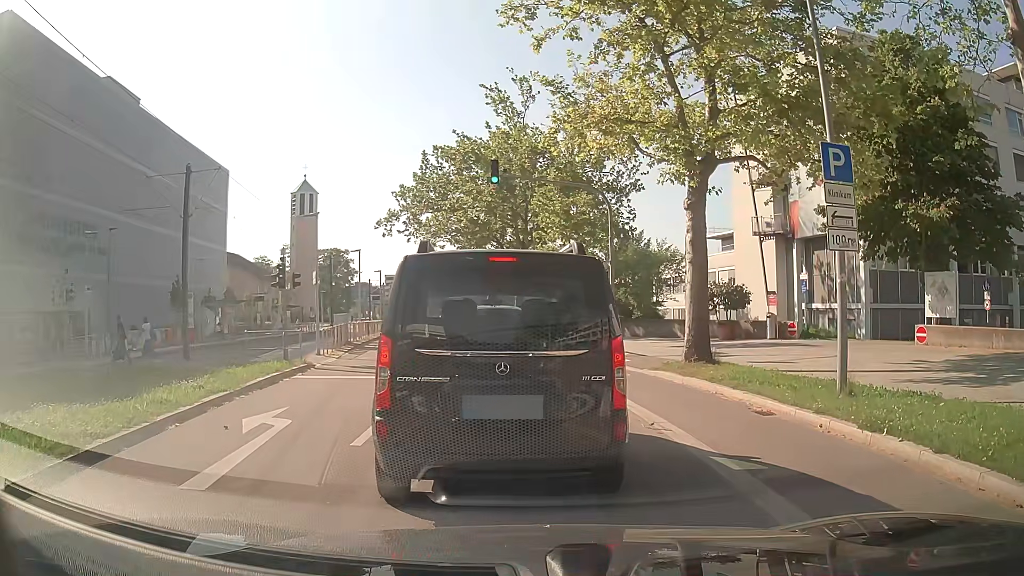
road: secondary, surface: asphalt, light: Day
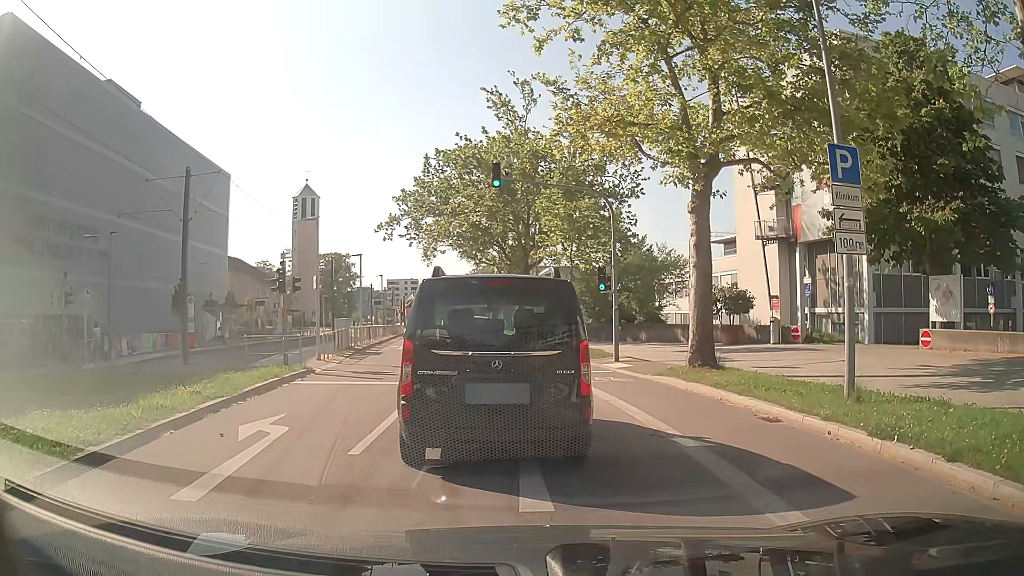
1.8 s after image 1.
(0.0, +0.2) m; 0°
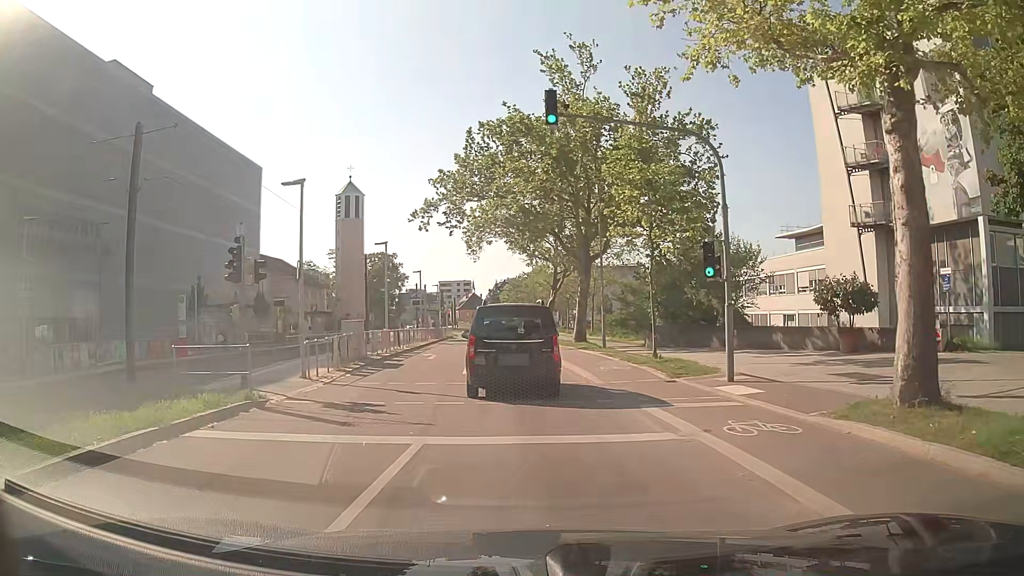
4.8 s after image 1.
(0.0, +7.7) m; -3°
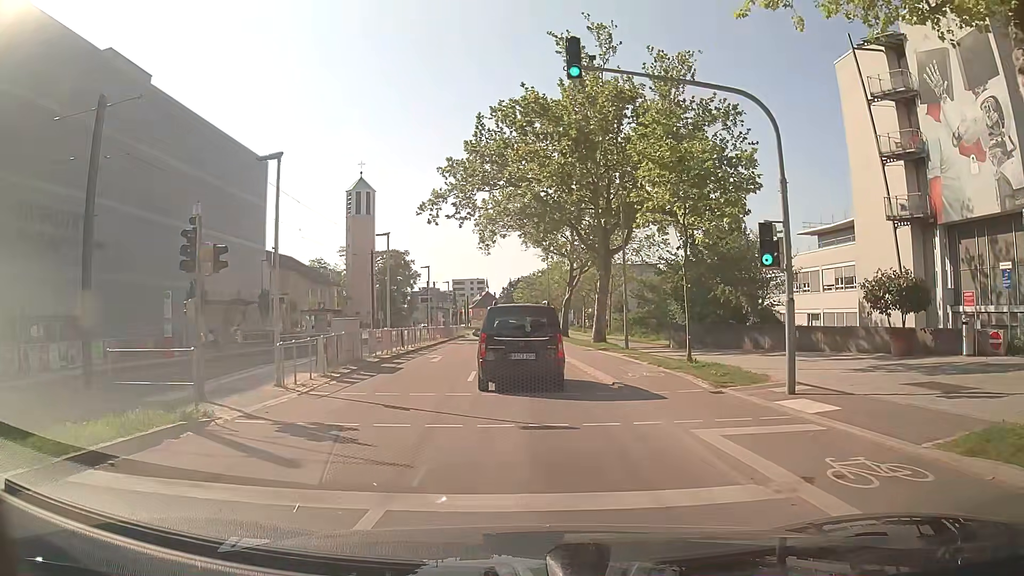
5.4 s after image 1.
(0.0, +2.9) m; 0°
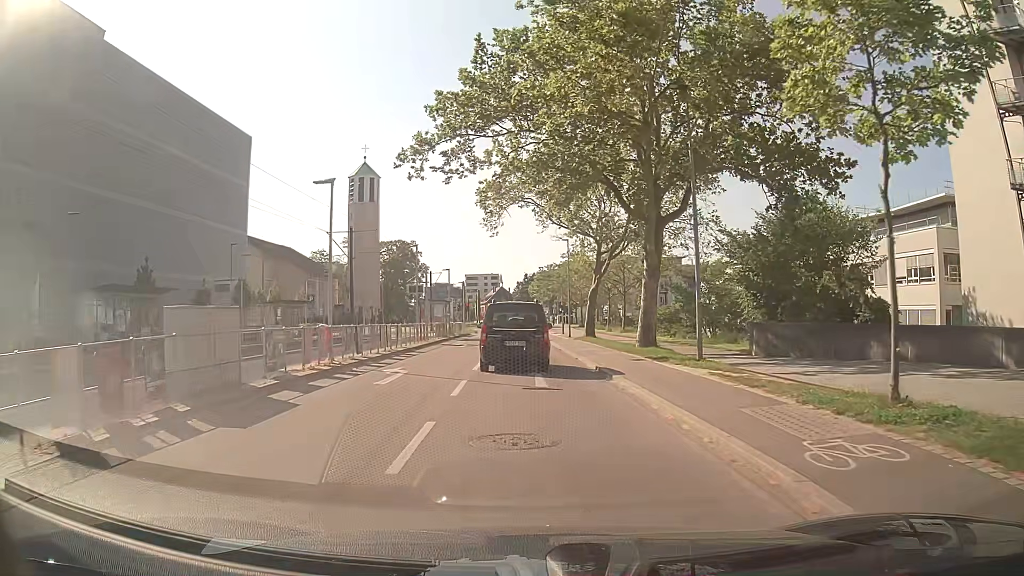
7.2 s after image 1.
(-0.1, +11.0) m; 0°
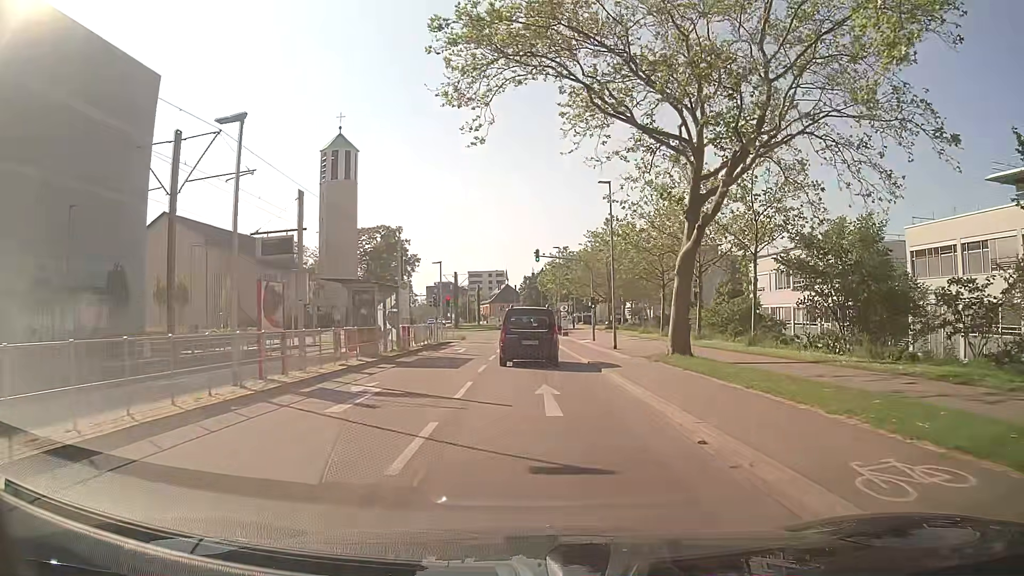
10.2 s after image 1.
(-1.1, +24.3) m; -3°
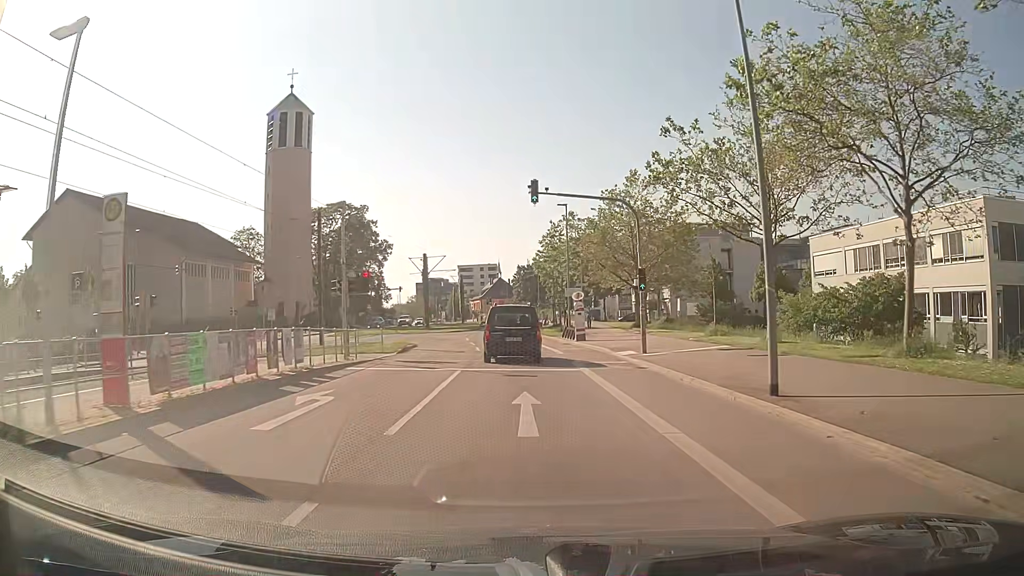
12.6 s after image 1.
(+0.4, +22.3) m; +1°
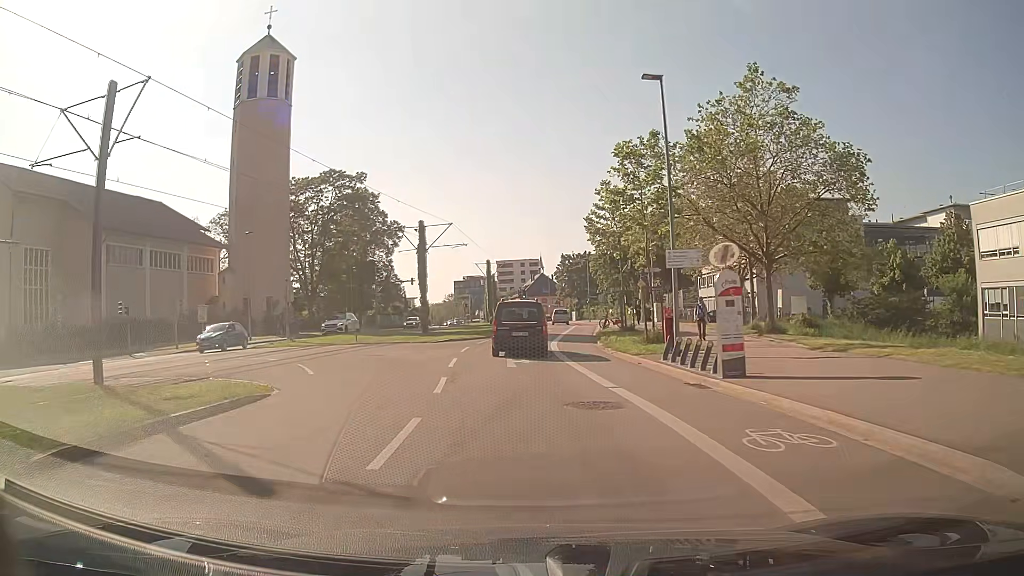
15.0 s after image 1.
(-0.2, +22.9) m; -3°
